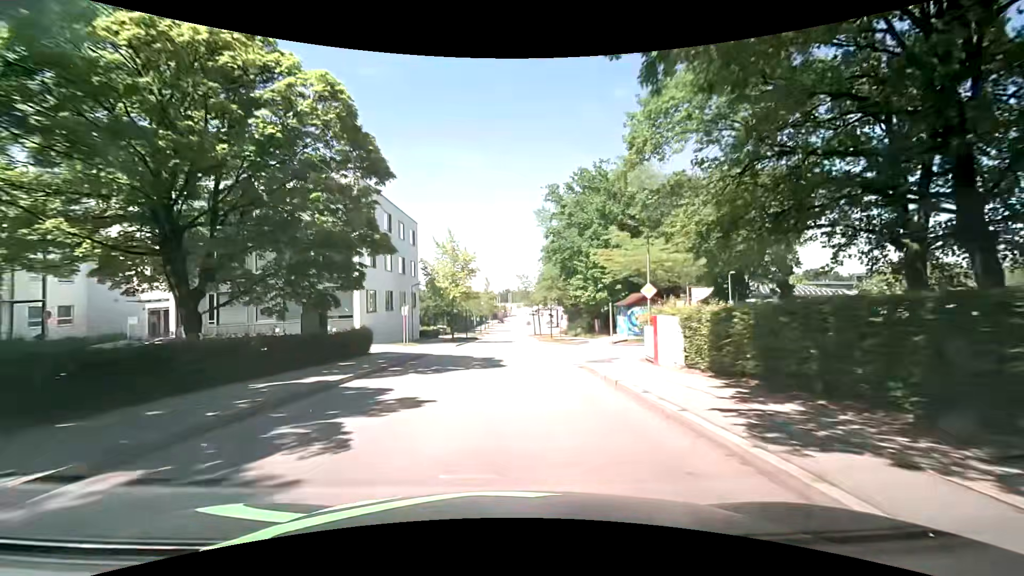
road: residential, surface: asphalt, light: Day
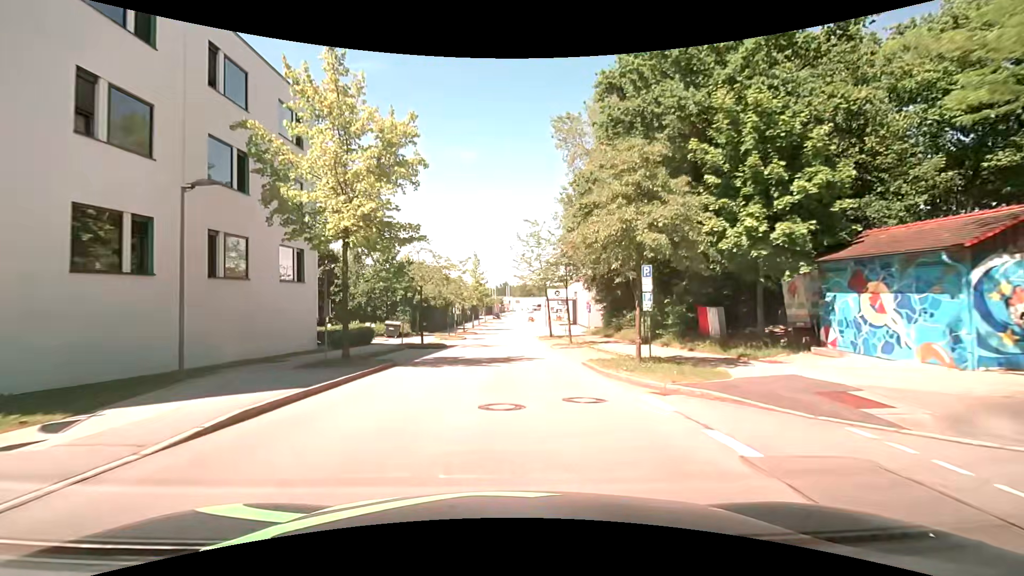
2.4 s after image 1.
(-0.1, +30.6) m; 0°
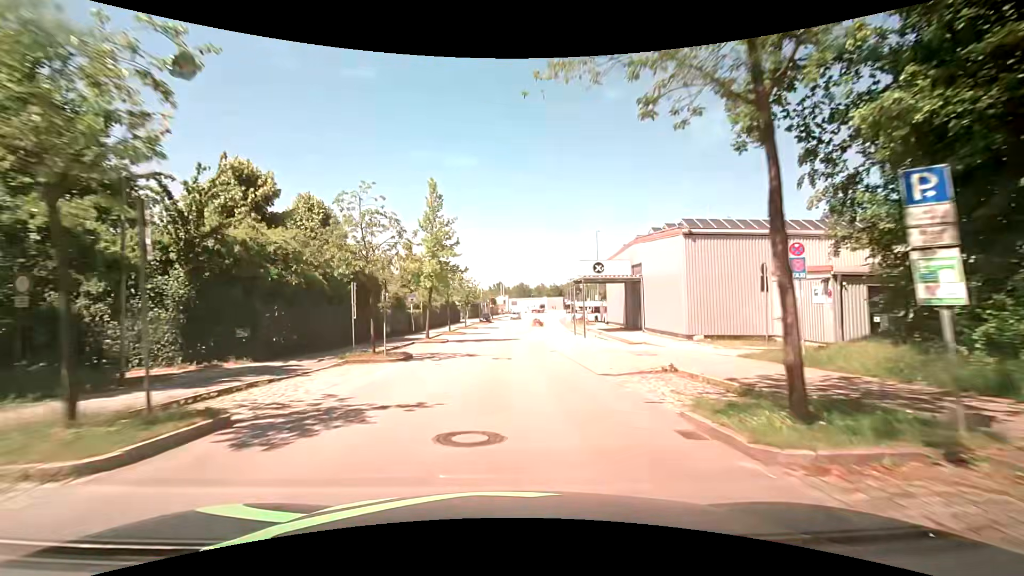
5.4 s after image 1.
(0.0, +38.2) m; +1°
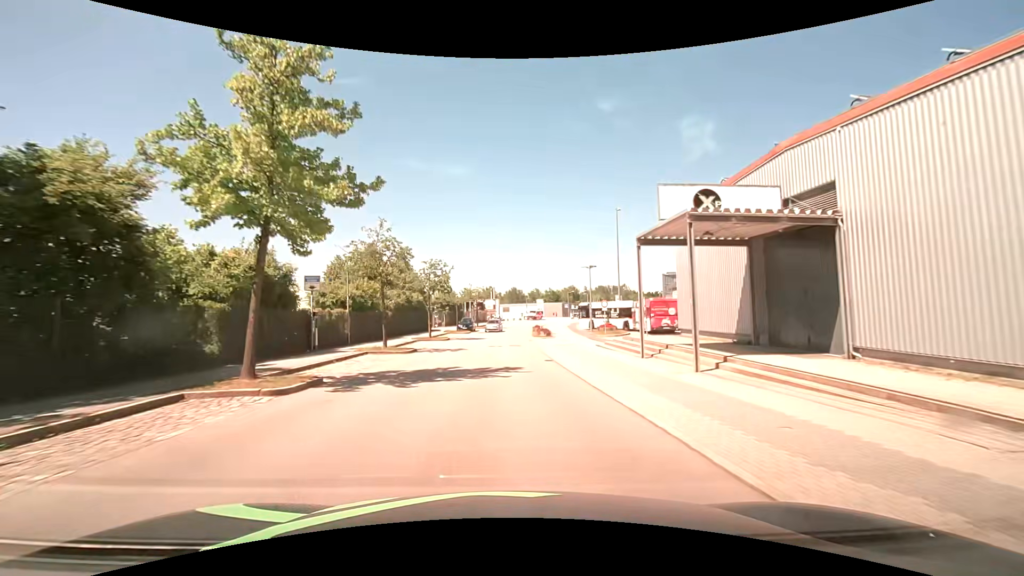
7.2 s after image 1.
(+0.2, +22.8) m; +1°
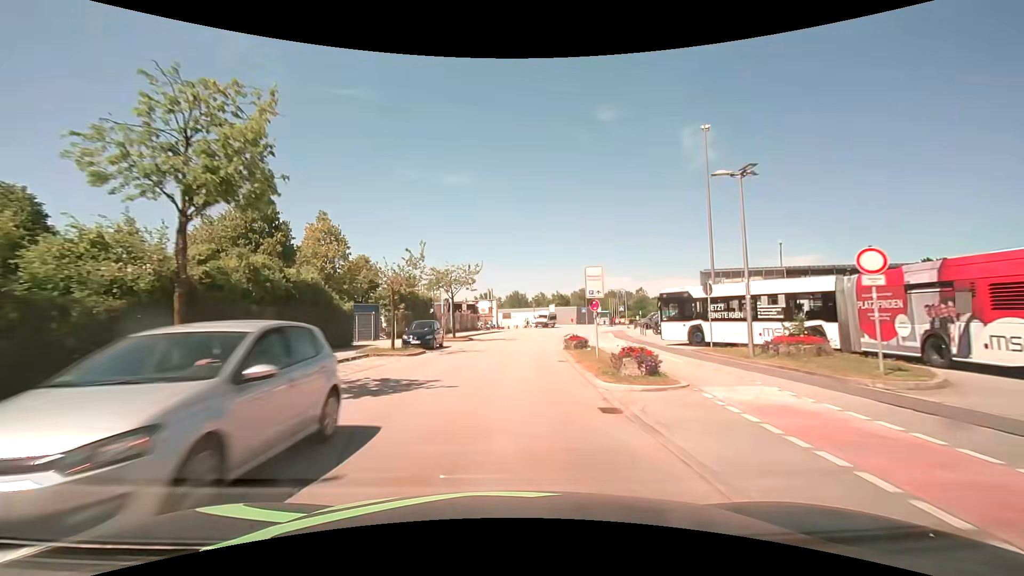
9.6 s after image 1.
(0.0, +30.3) m; 0°
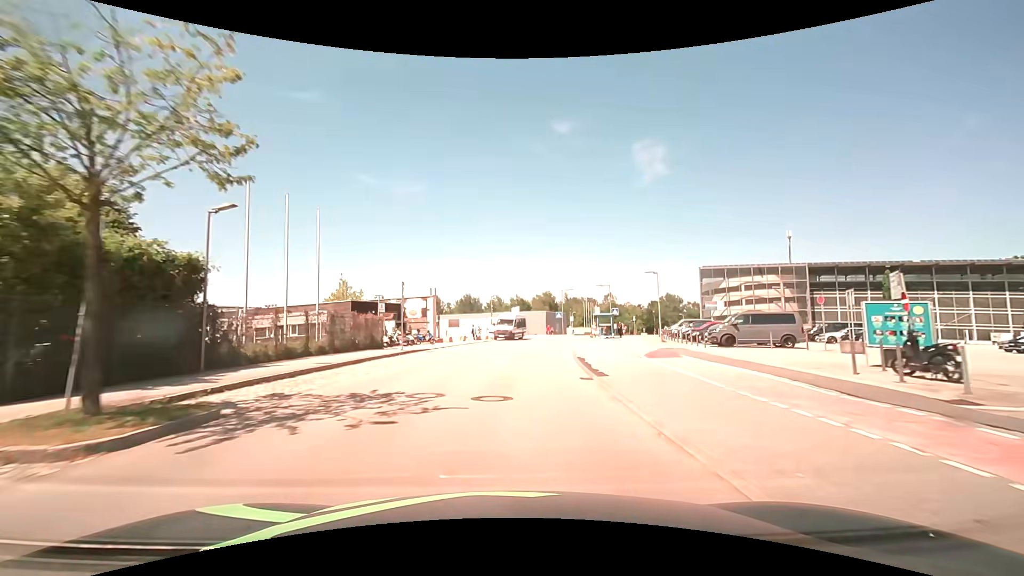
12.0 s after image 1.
(+1.0, +30.0) m; +5°
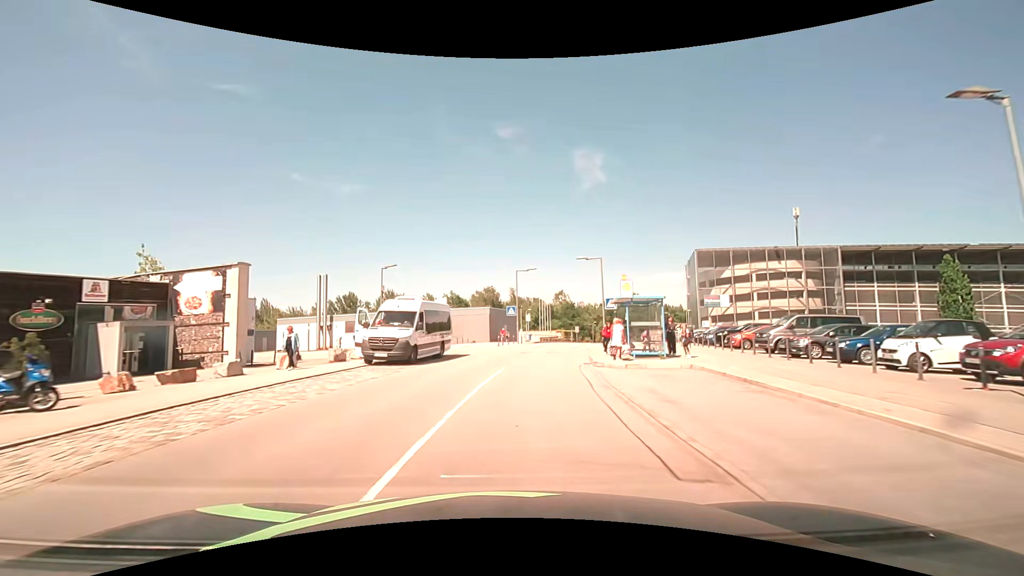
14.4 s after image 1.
(+1.7, +29.9) m; +7°
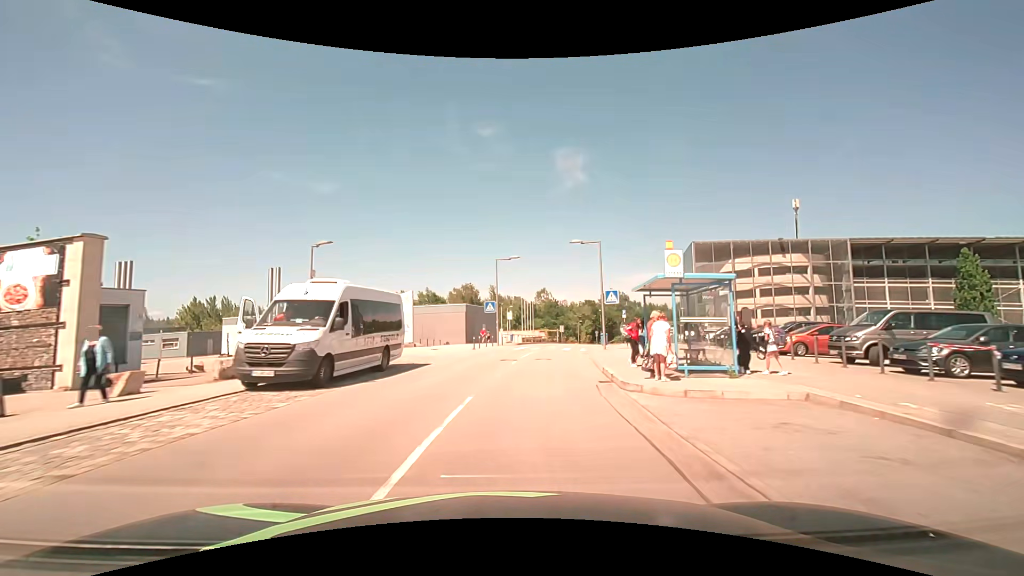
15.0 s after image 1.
(+0.1, +7.5) m; +2°
(0, +10) (+1, +20) (+3, +30) (+5, +40) (+7, +49) (+10, +59) (+13, +69) (+16, +78) (+19, +87) (+23, +97) m
